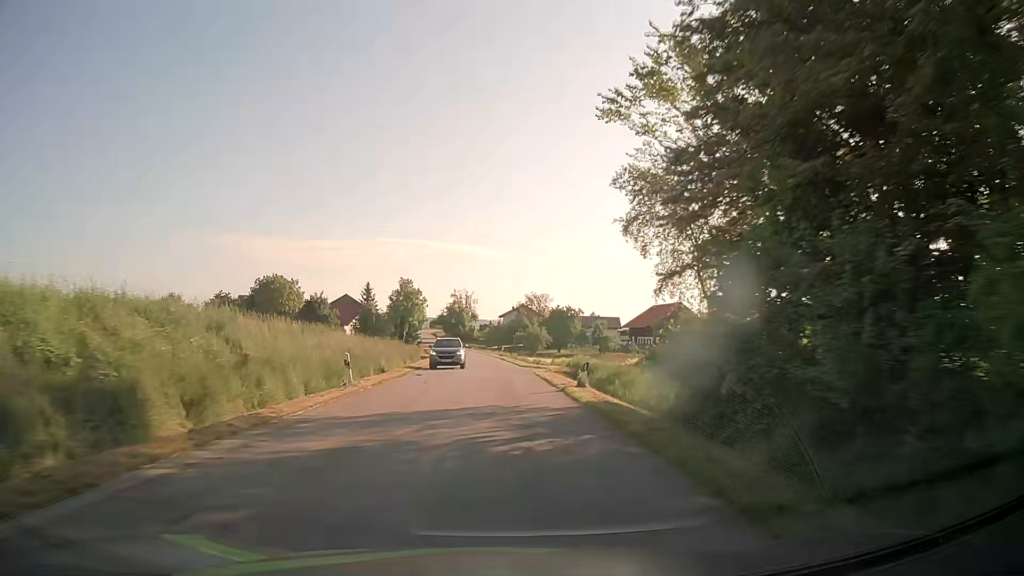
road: tertiary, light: Day
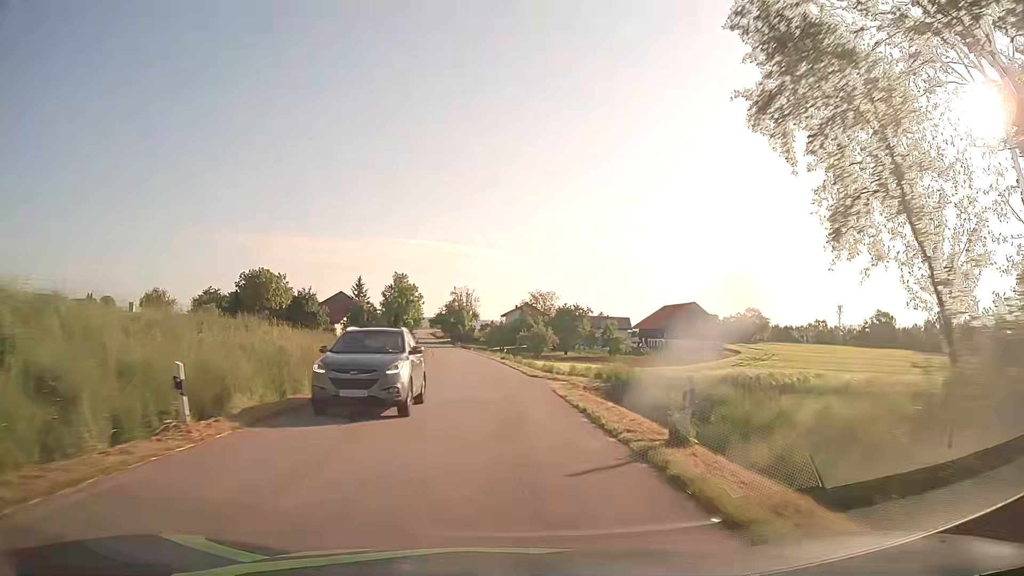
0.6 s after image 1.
(0.0, +11.0) m; 0°
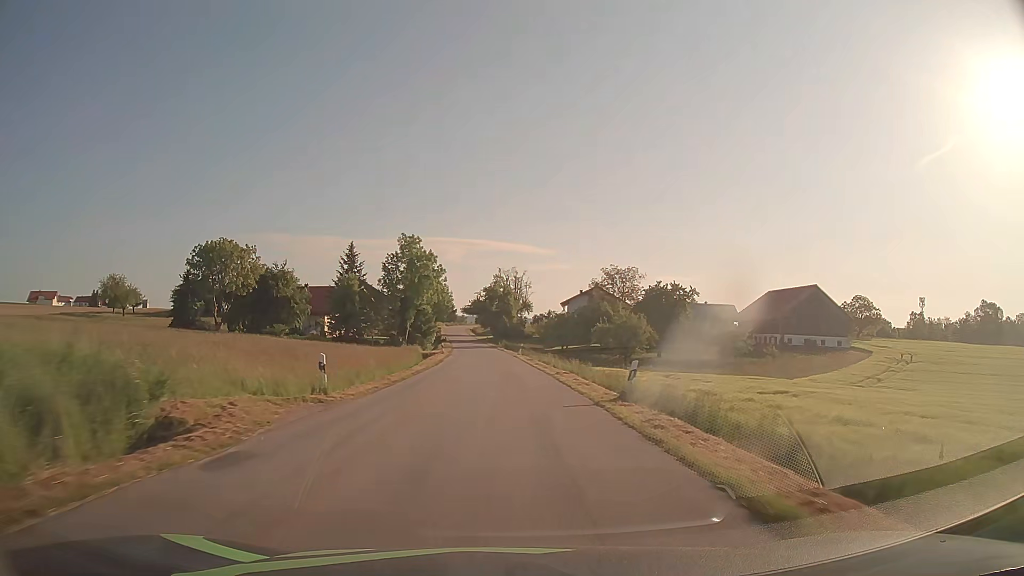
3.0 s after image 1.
(-1.6, +43.8) m; -4°
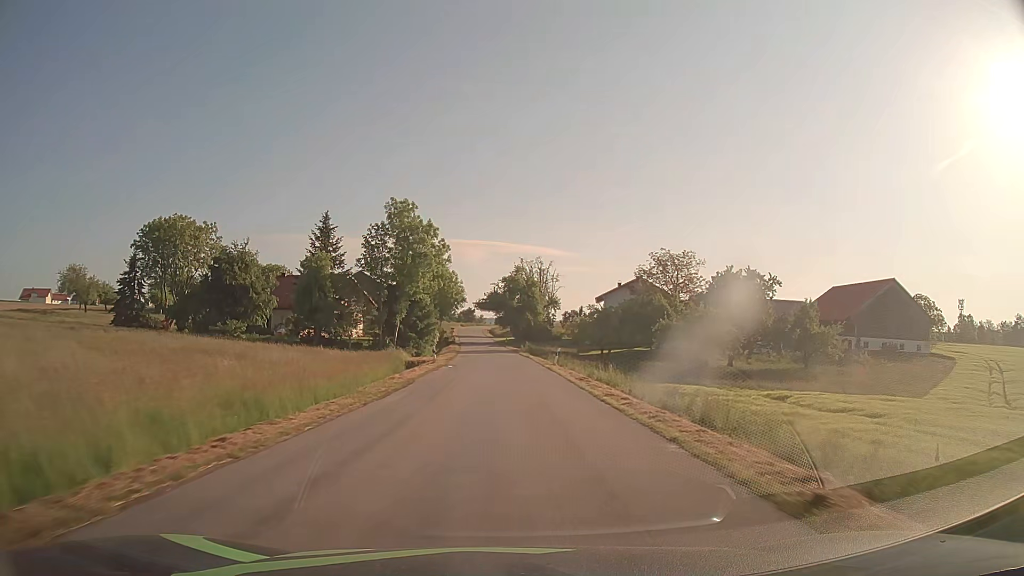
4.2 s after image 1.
(-0.3, +21.9) m; -2°
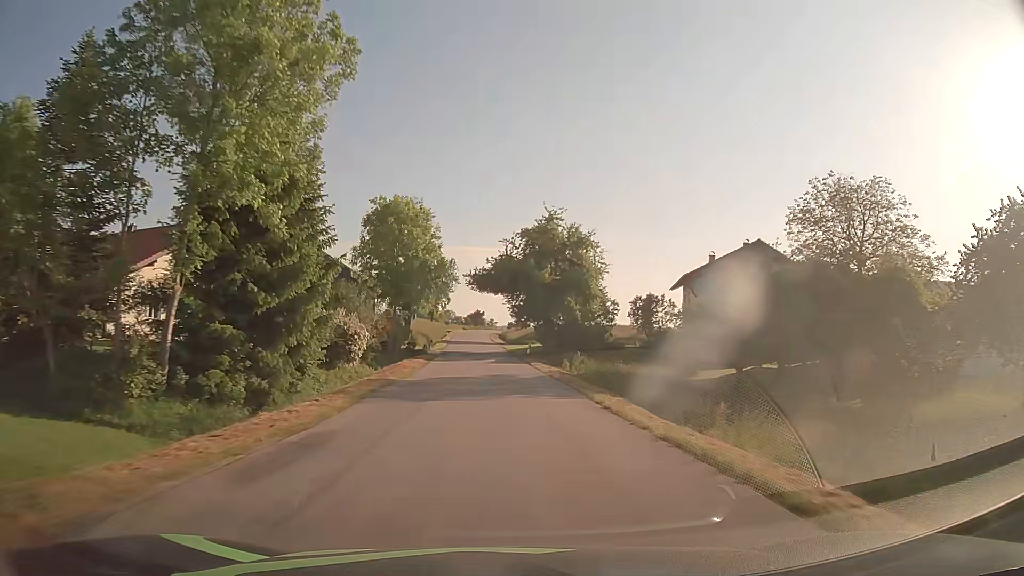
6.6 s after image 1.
(-0.6, +43.7) m; -1°
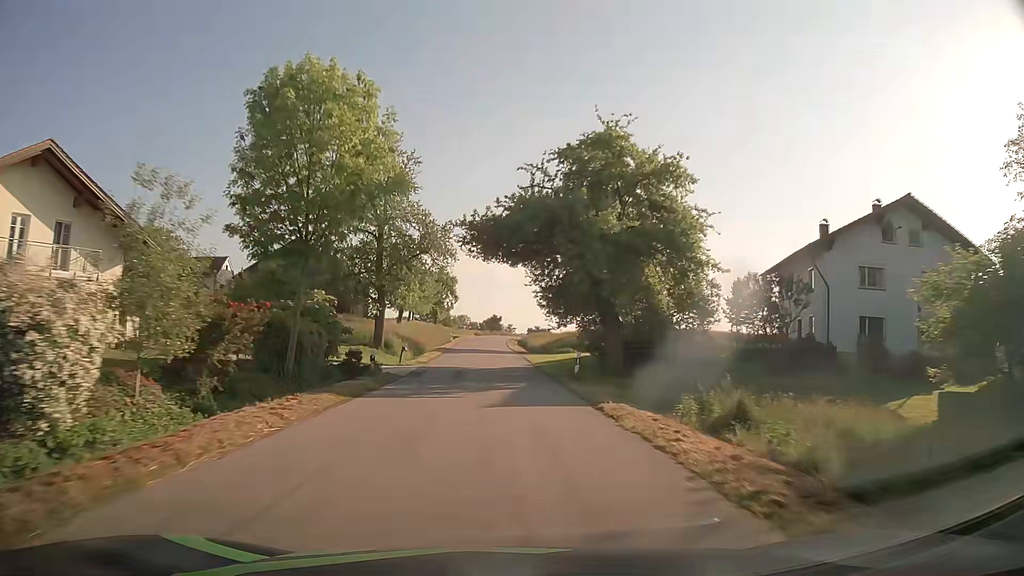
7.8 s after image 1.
(-0.2, +21.8) m; -2°
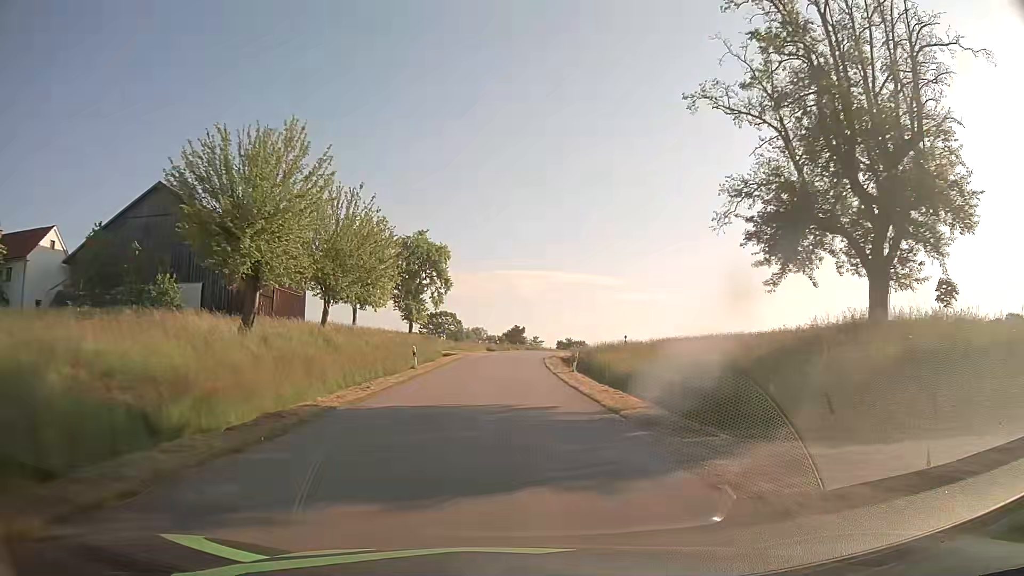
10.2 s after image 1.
(-1.0, +43.3) m; -2°
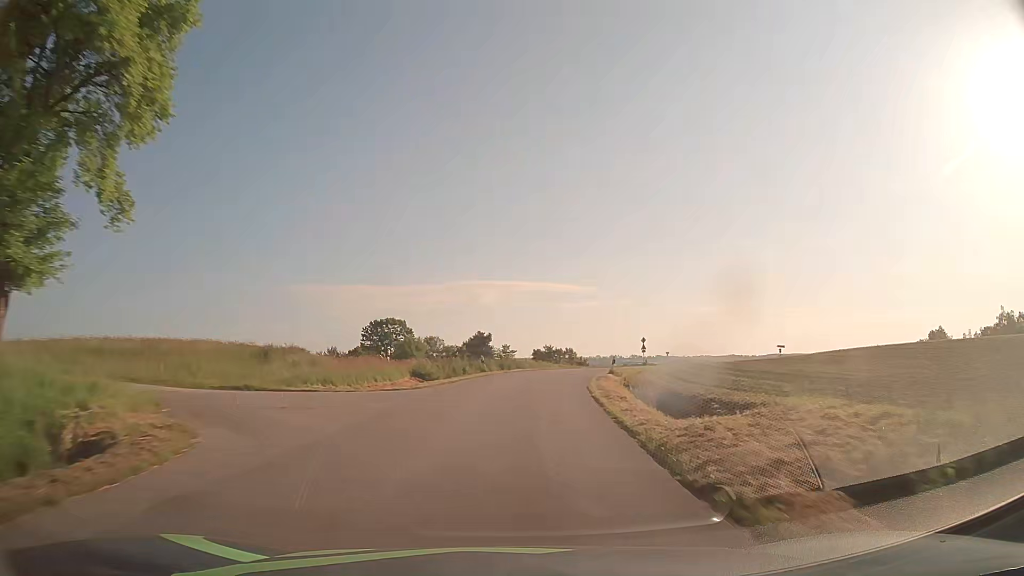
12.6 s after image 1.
(+0.6, +42.9) m; +2°
(0, +10) (+1, +20) (+2, +30) (+4, +40) (+6, +49) (+10, +59) (+14, +68) (+18, +77) (+24, +85) (+30, +93) m
